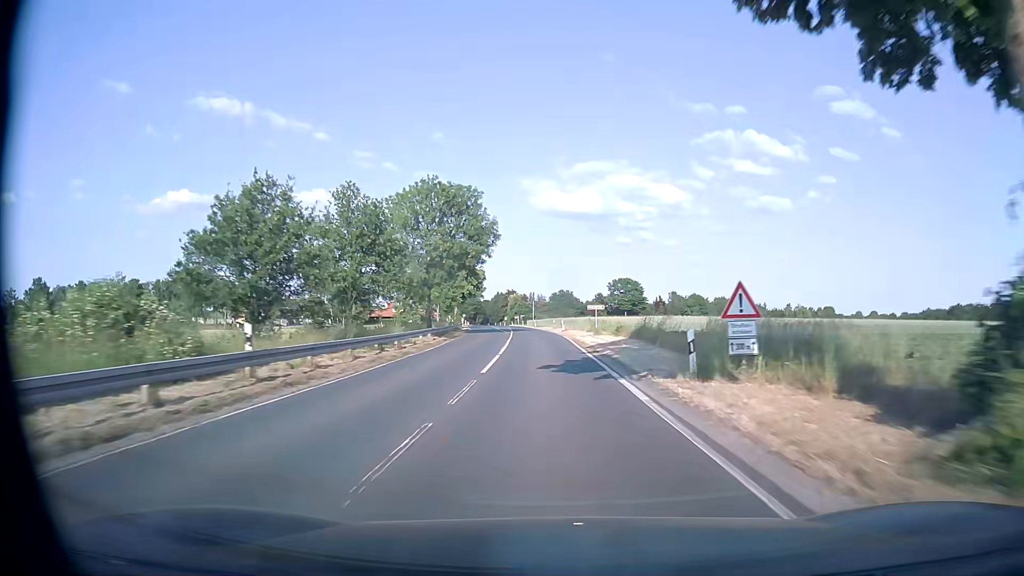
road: secondary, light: Day
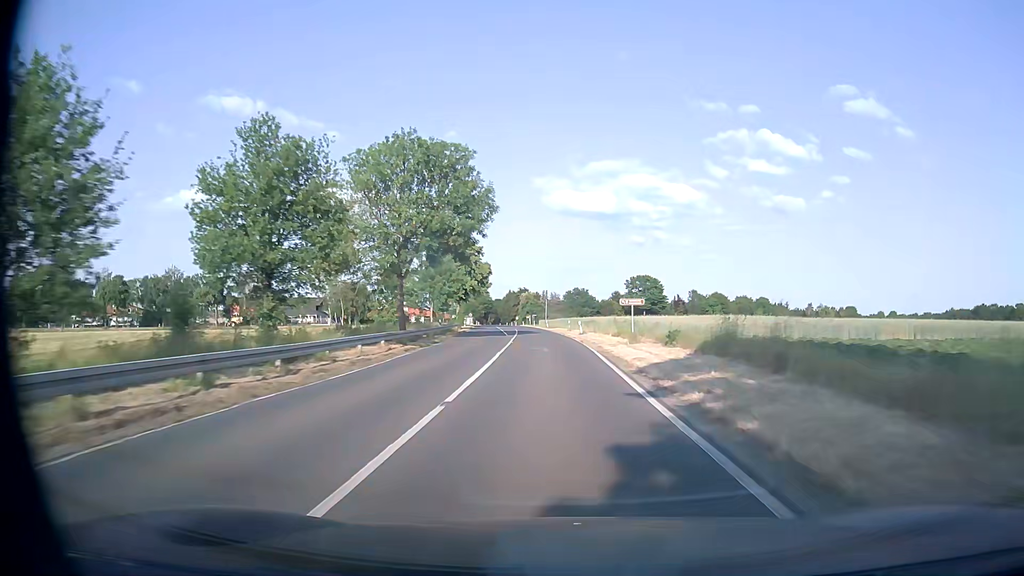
(-0.1, +14.1) m; -1°
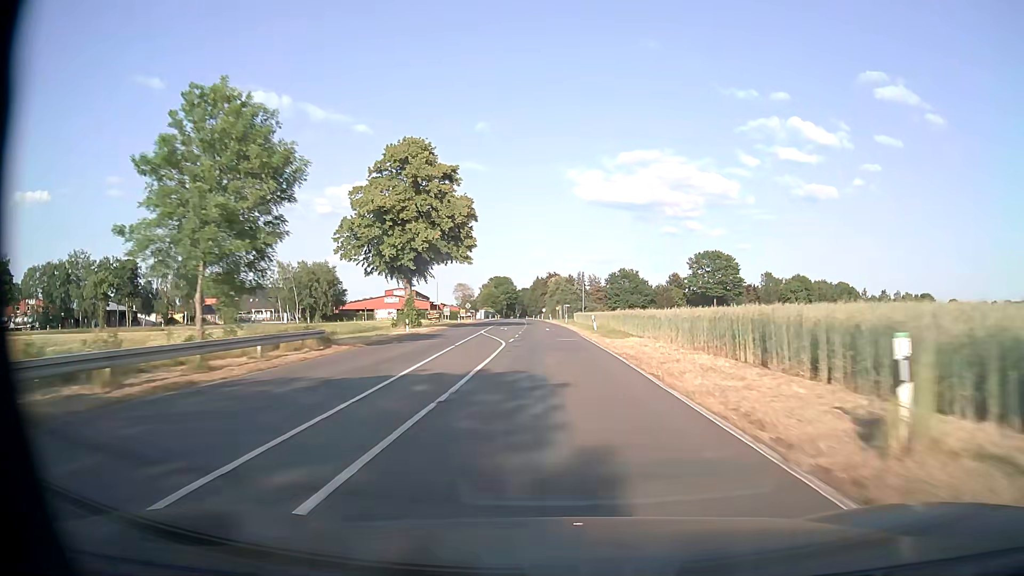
(-1.4, +57.1) m; -3°
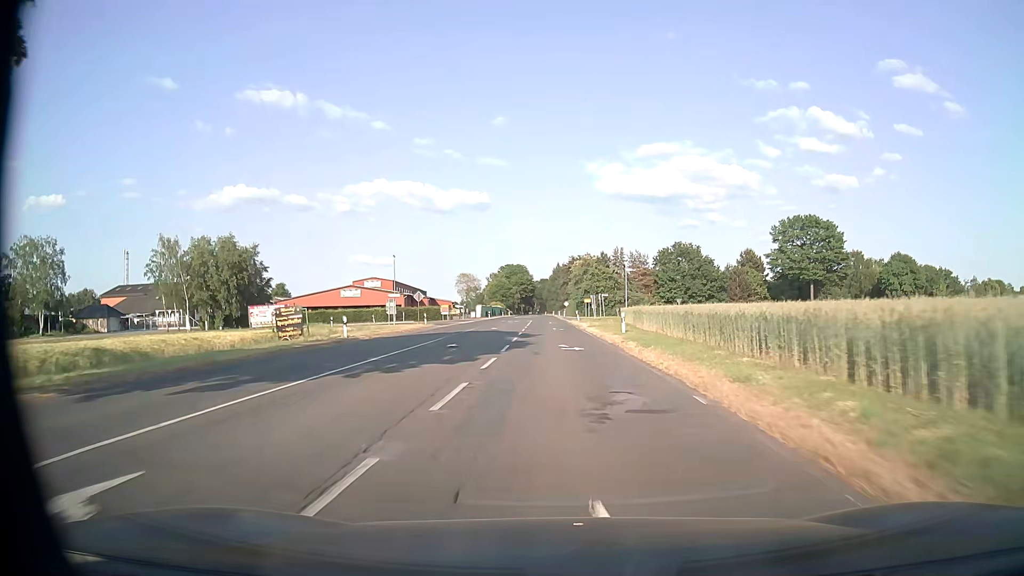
(-0.7, +51.1) m; -1°
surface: asphalt
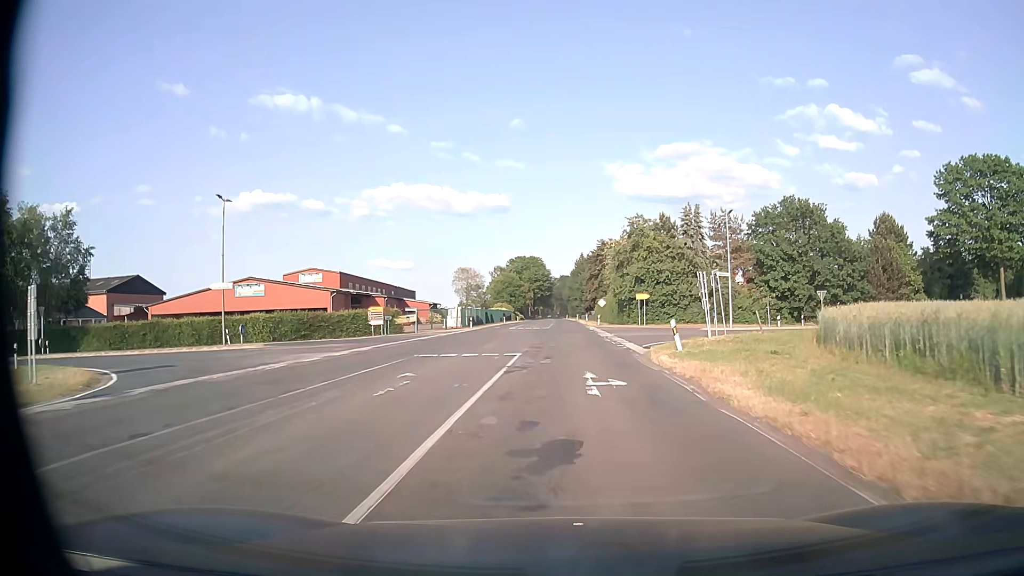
(-1.0, +48.4) m; -2°
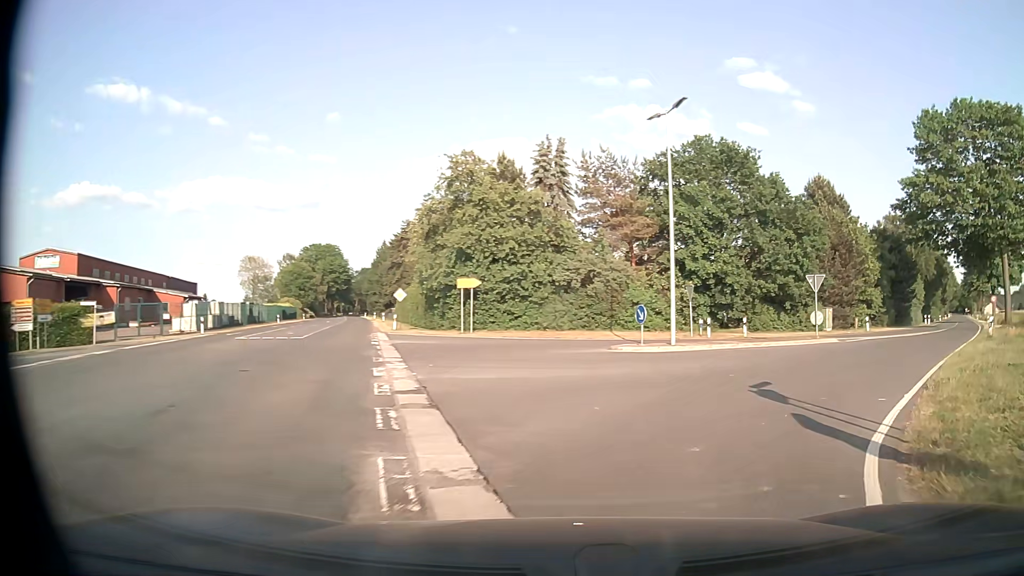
(+1.7, +25.5) m; +16°
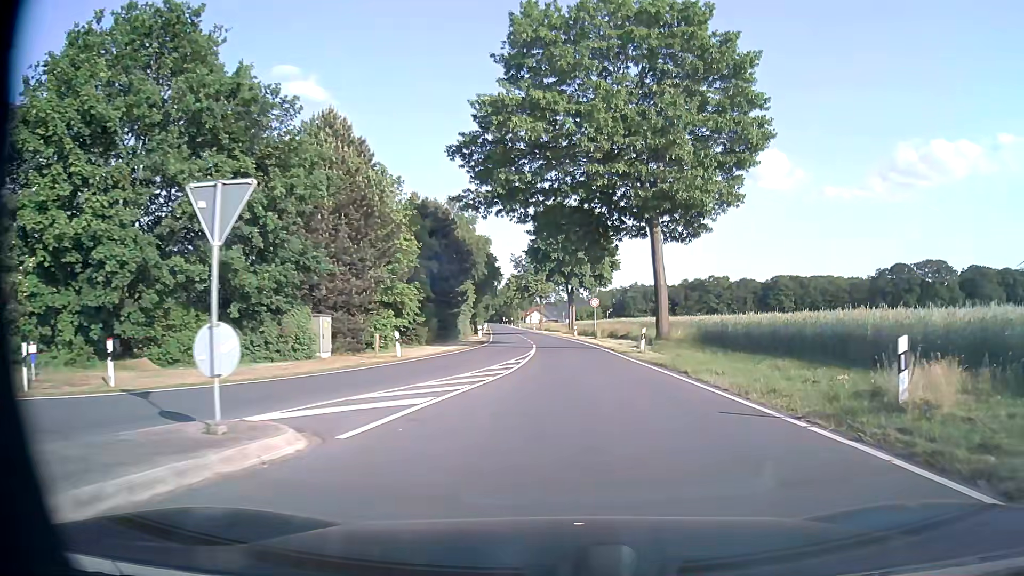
(+8.7, +20.4) m; +42°
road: tertiary
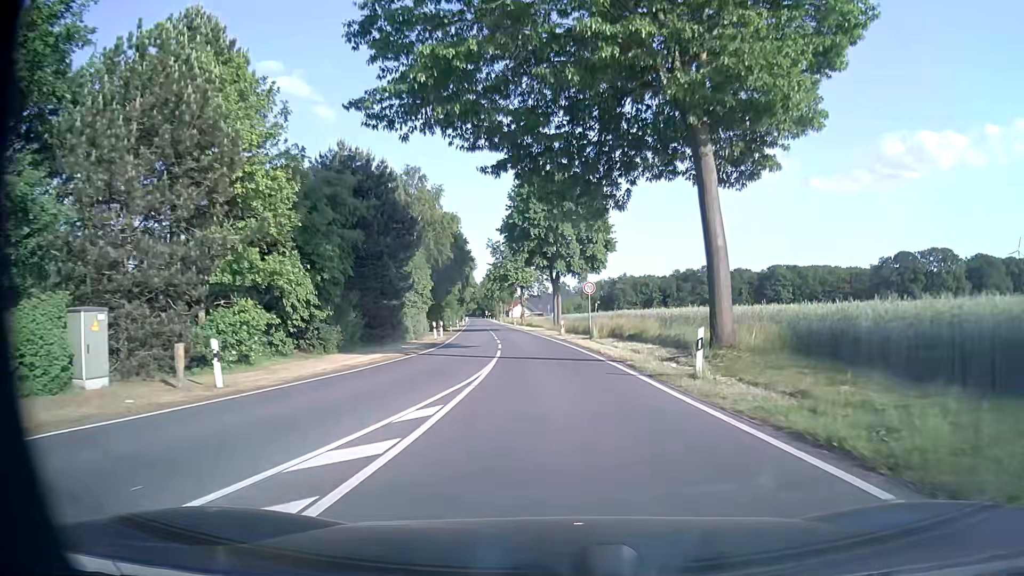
(+0.2, +14.1) m; 0°
(0, +10) (0, +20) (-1, +30) (-2, +40) (-3, +50) (-4, +60) (-5, +70) (-6, +80) (-8, +90) (-9, +100) m
